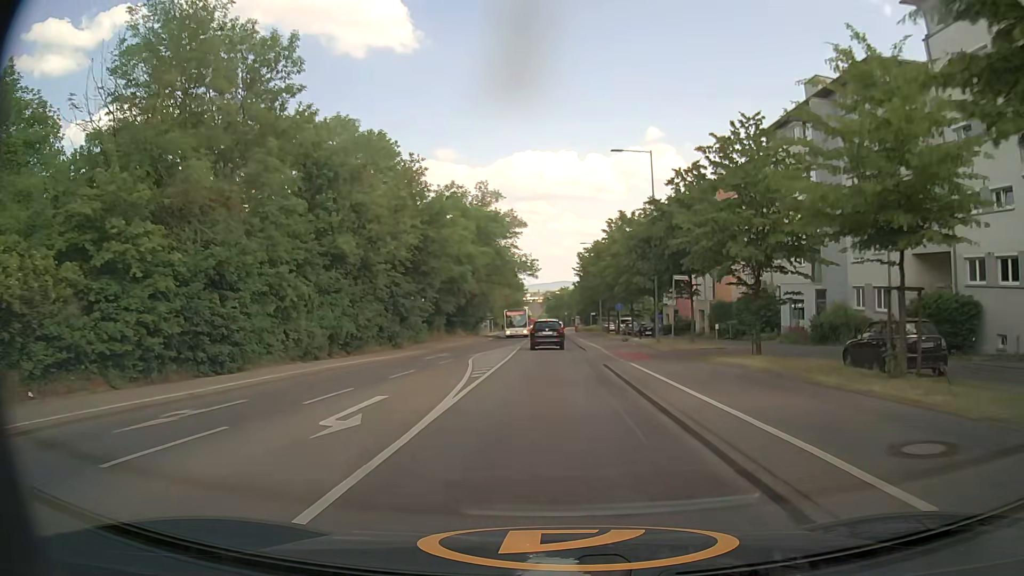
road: secondary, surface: asphalt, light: Day
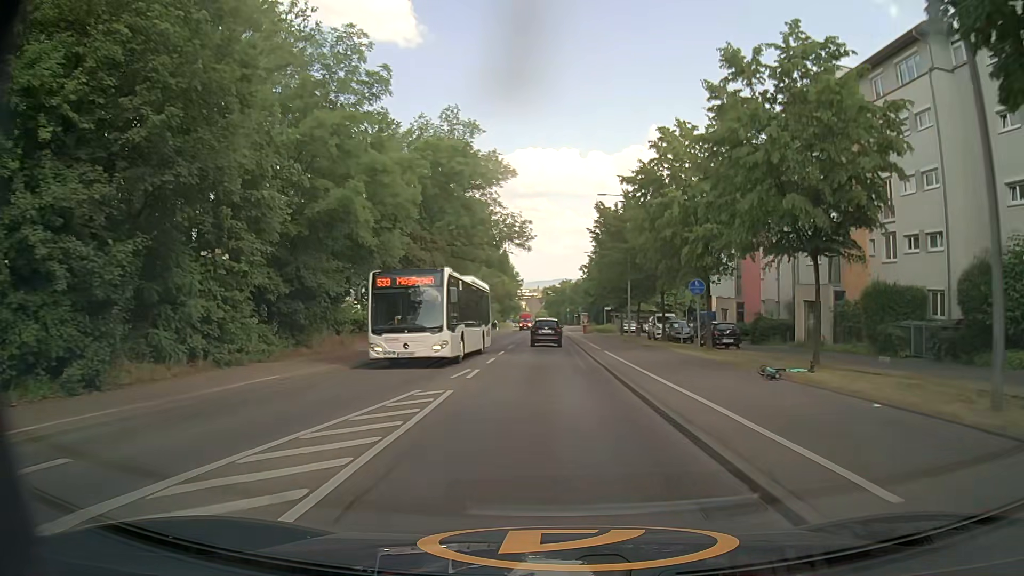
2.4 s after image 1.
(0.0, +27.9) m; +1°
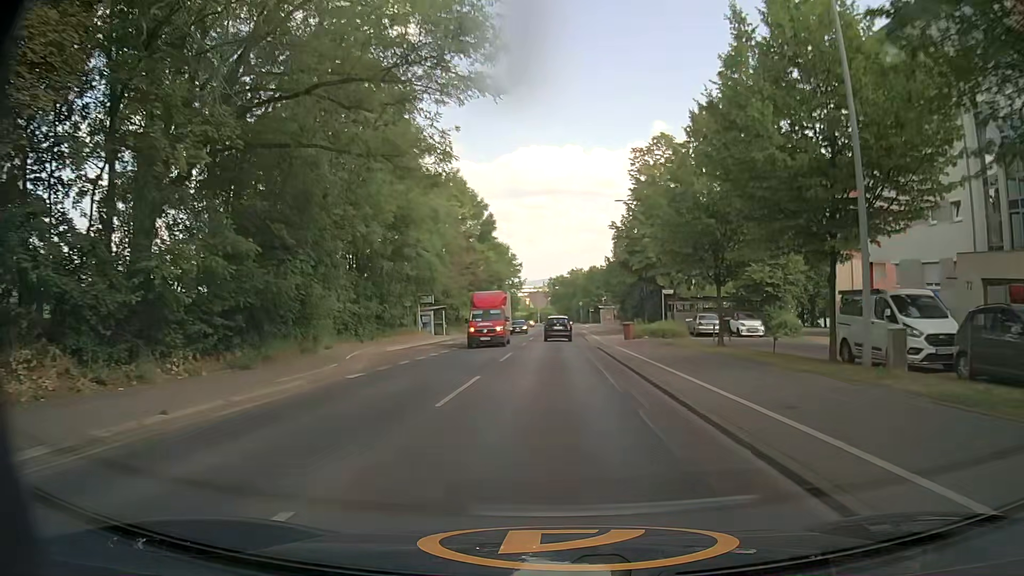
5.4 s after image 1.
(-0.5, +35.6) m; -1°
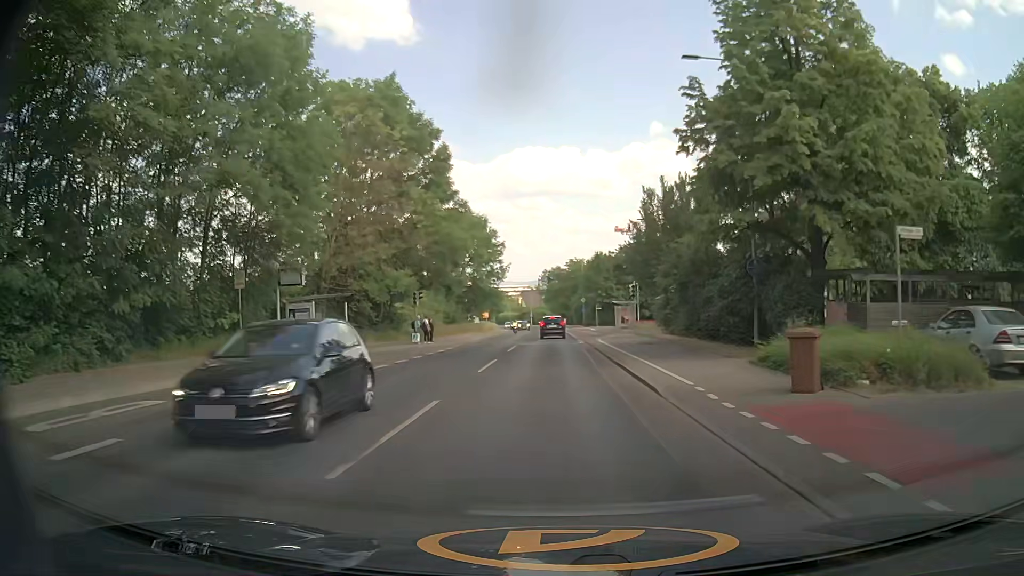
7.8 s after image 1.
(+0.4, +29.7) m; +1°
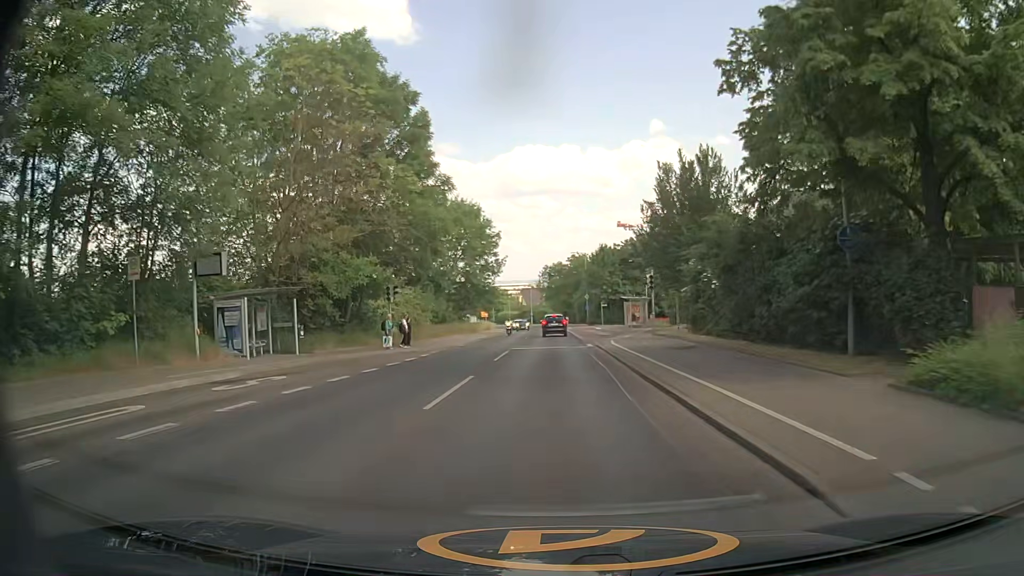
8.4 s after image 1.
(0.0, +7.5) m; 0°
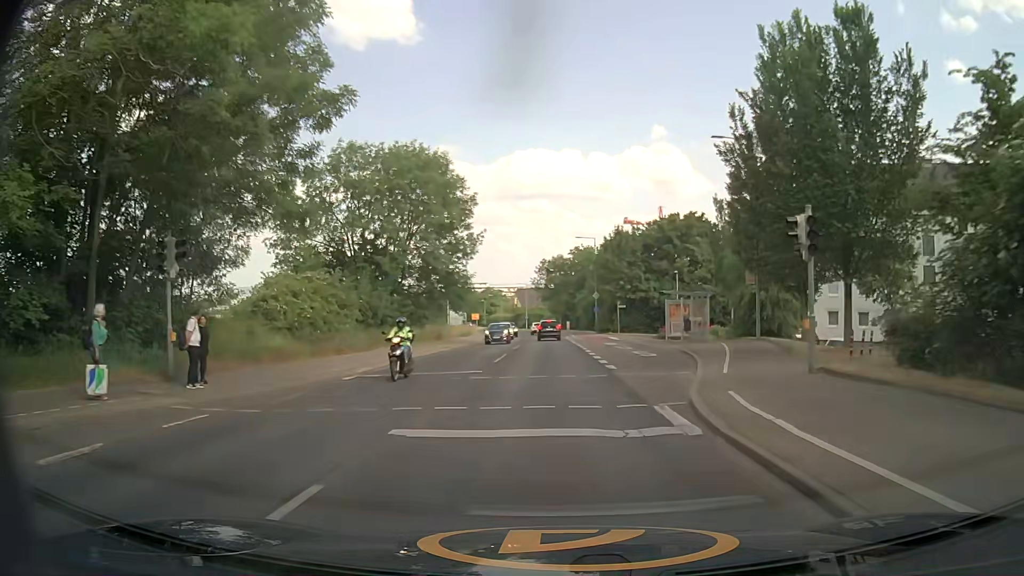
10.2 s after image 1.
(-0.1, +22.6) m; 0°
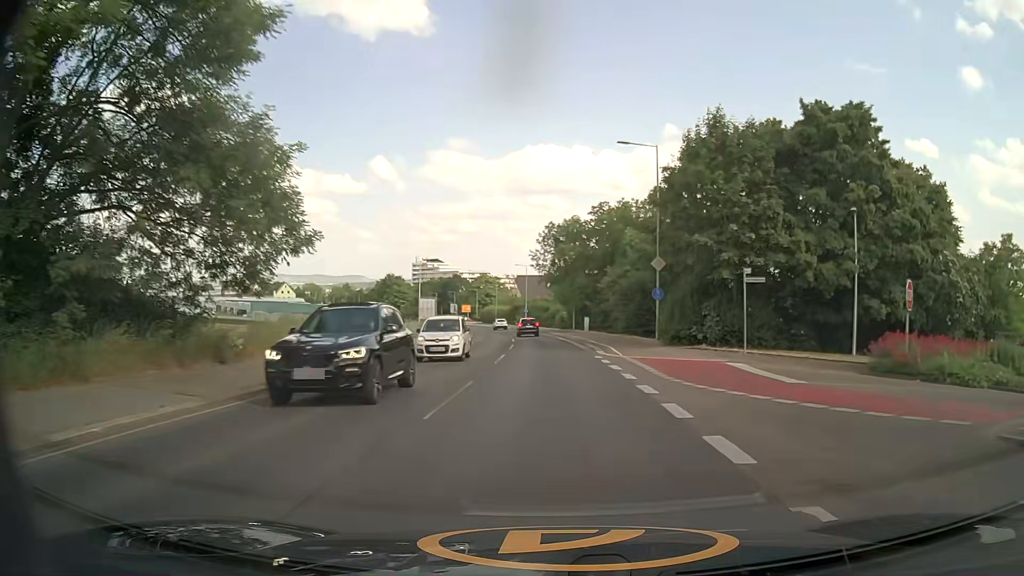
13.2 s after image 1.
(-0.2, +38.3) m; 0°
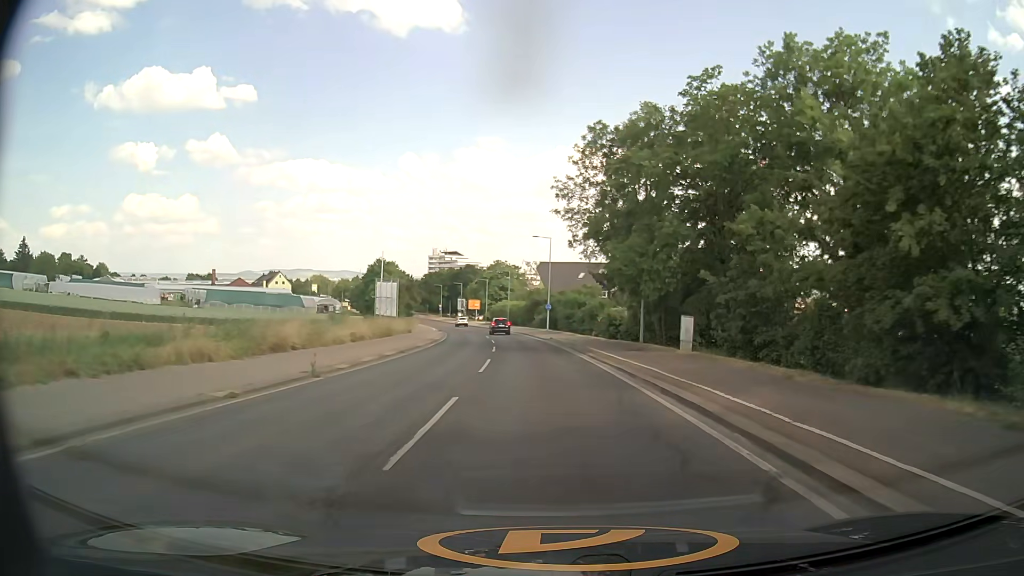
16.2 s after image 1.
(-0.8, +39.2) m; -2°
(0, +10) (0, +20) (-1, +30) (-2, +40) (-3, +50) (-4, +60) (-5, +70) (-7, +80) (-9, +89) (-11, +99) m
